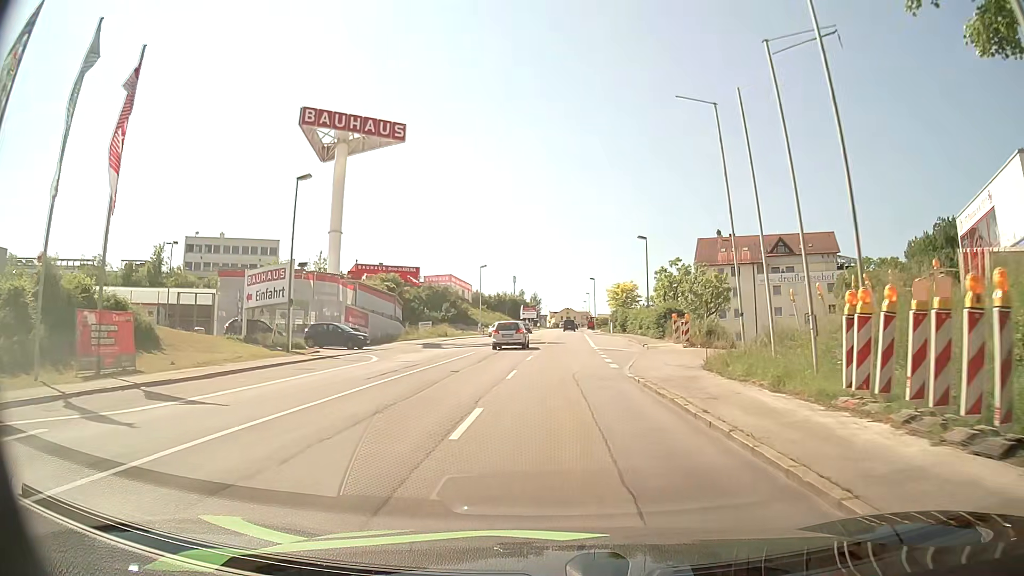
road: tertiary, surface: asphalt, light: Day
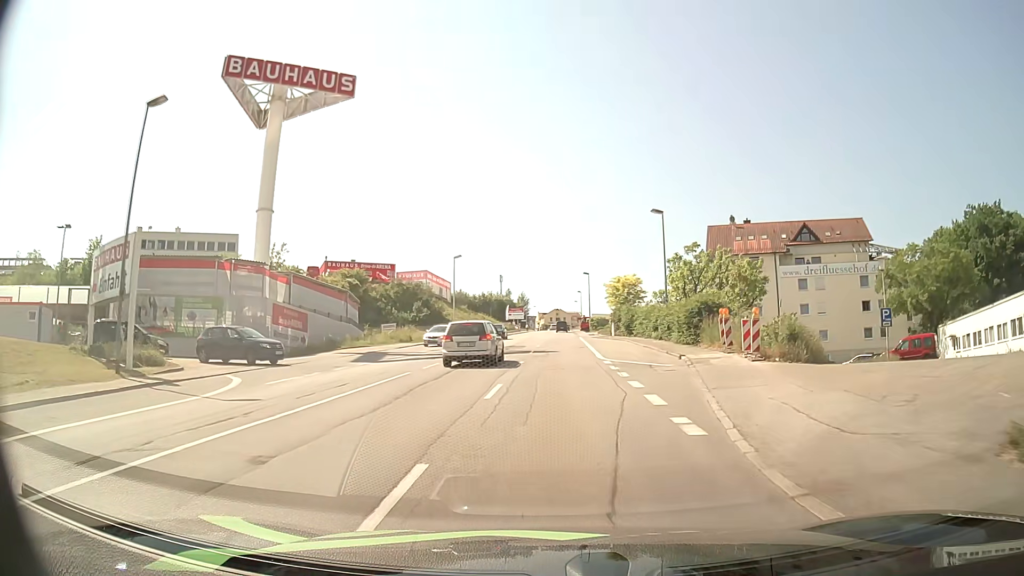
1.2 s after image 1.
(0.0, +13.3) m; +1°
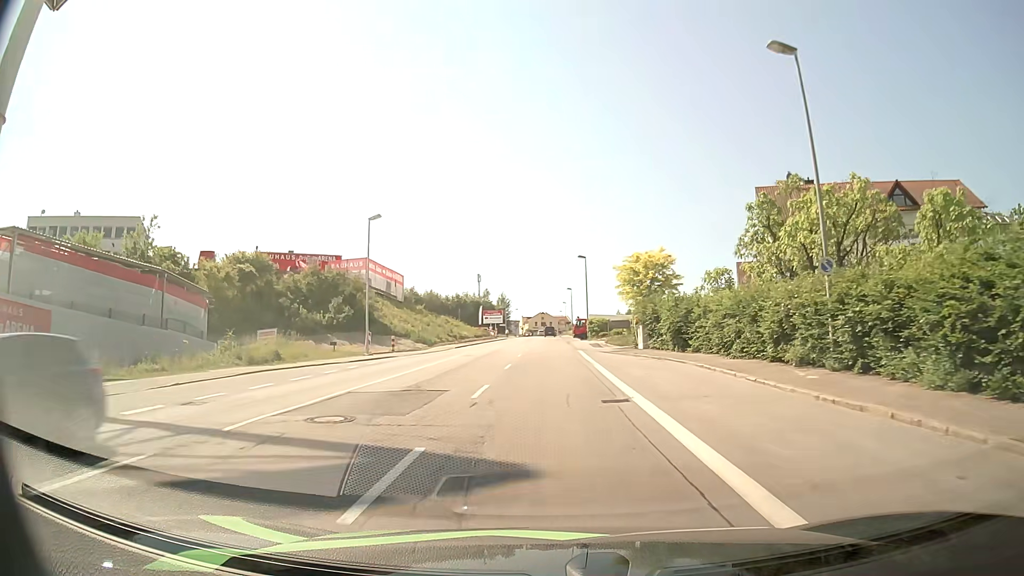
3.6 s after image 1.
(+0.3, +26.7) m; +1°
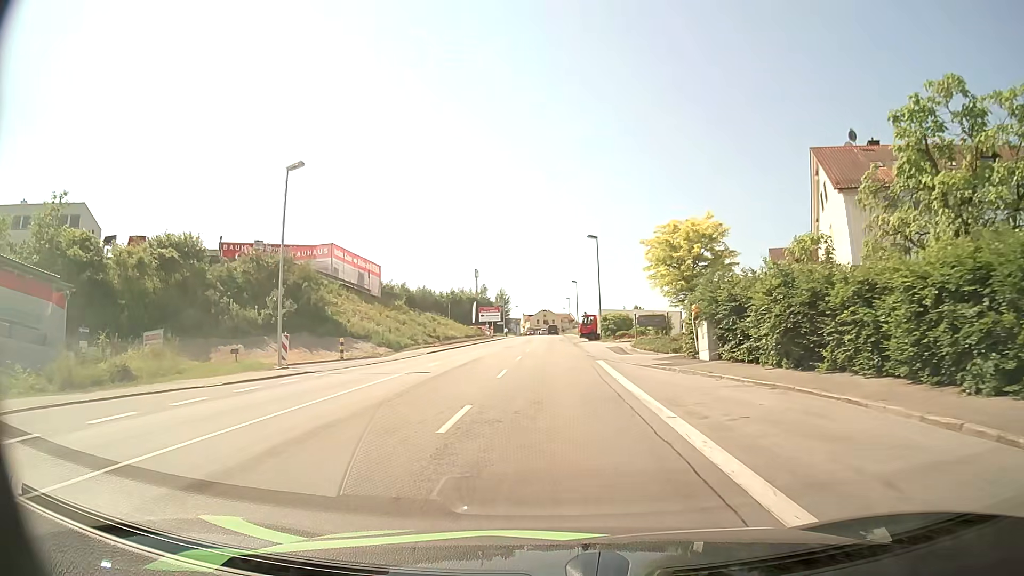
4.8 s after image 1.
(0.0, +13.4) m; 0°
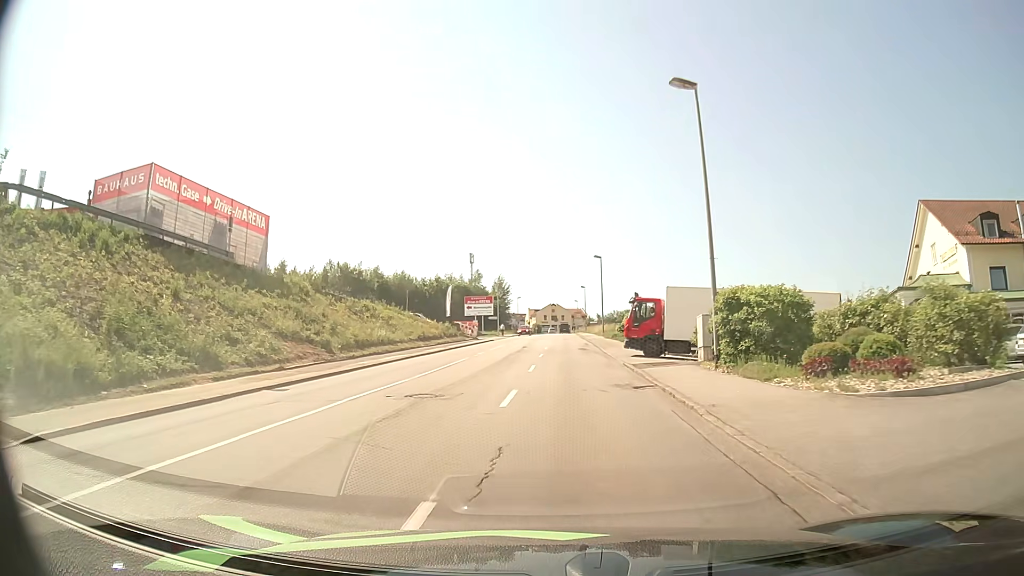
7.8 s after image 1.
(-0.2, +33.5) m; 0°
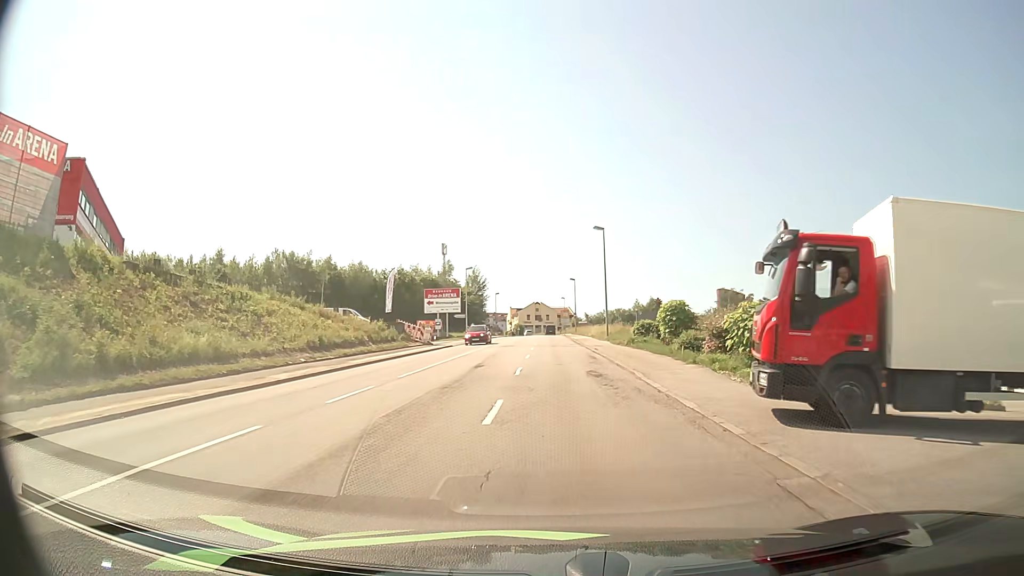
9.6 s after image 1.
(+0.2, +20.3) m; +1°
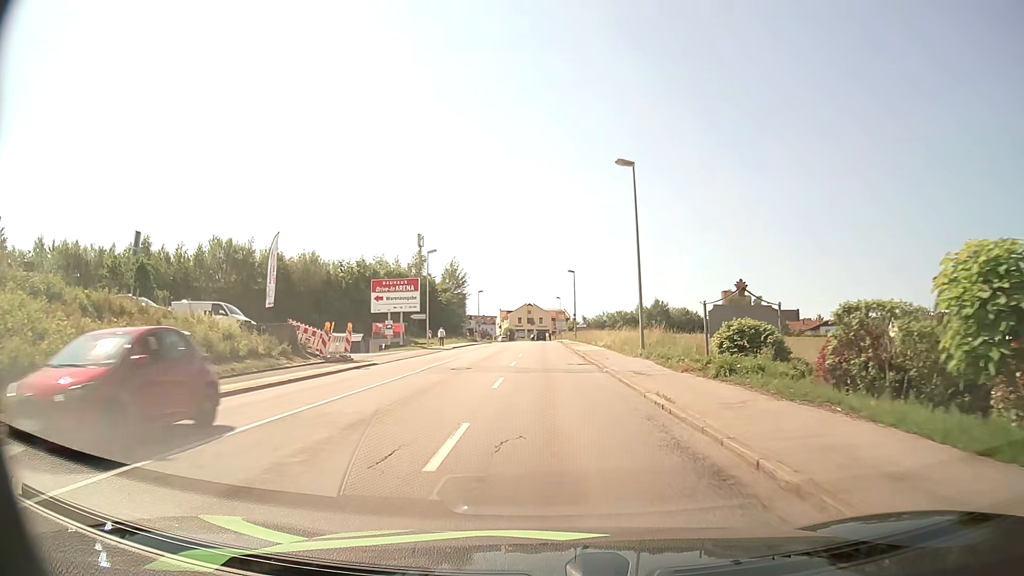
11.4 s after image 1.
(+0.2, +20.7) m; 0°
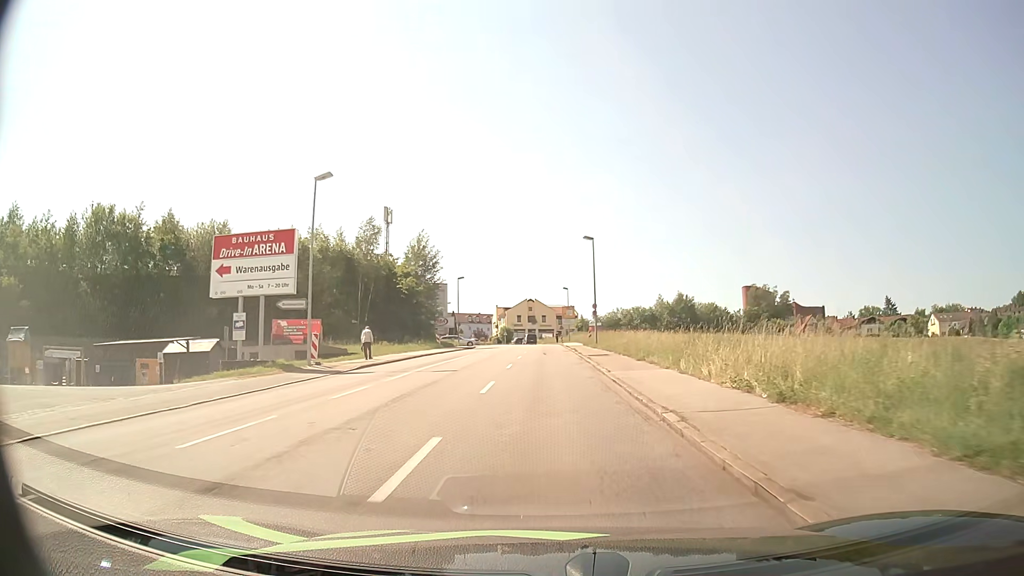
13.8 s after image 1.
(0.0, +28.4) m; 0°
(0, +10) (0, +20) (0, +30) (0, +40) (0, +50) (0, +60) (0, +70) (0, +80) (-1, +90) (-1, +100) m
